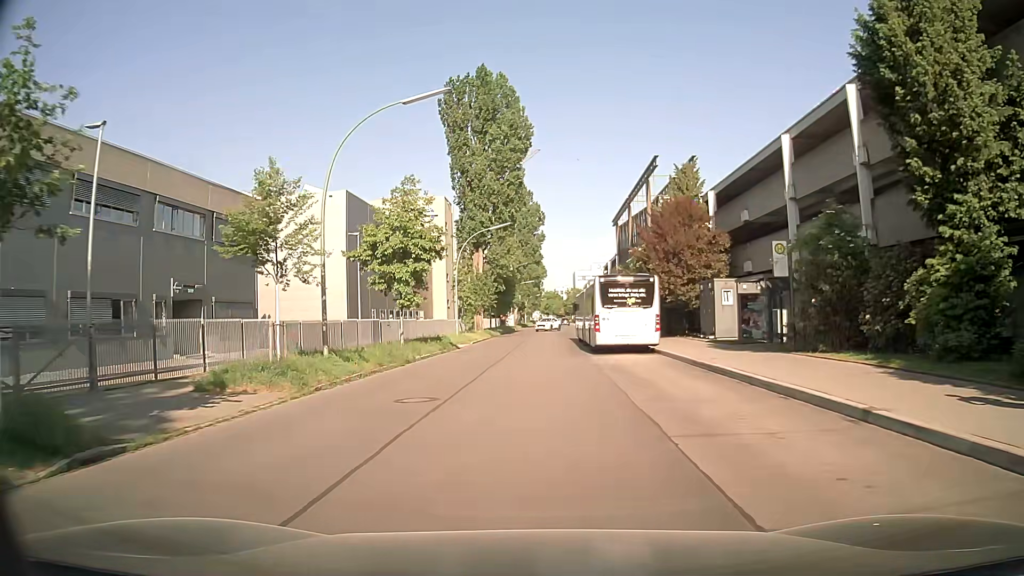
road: residential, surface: asphalt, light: Day
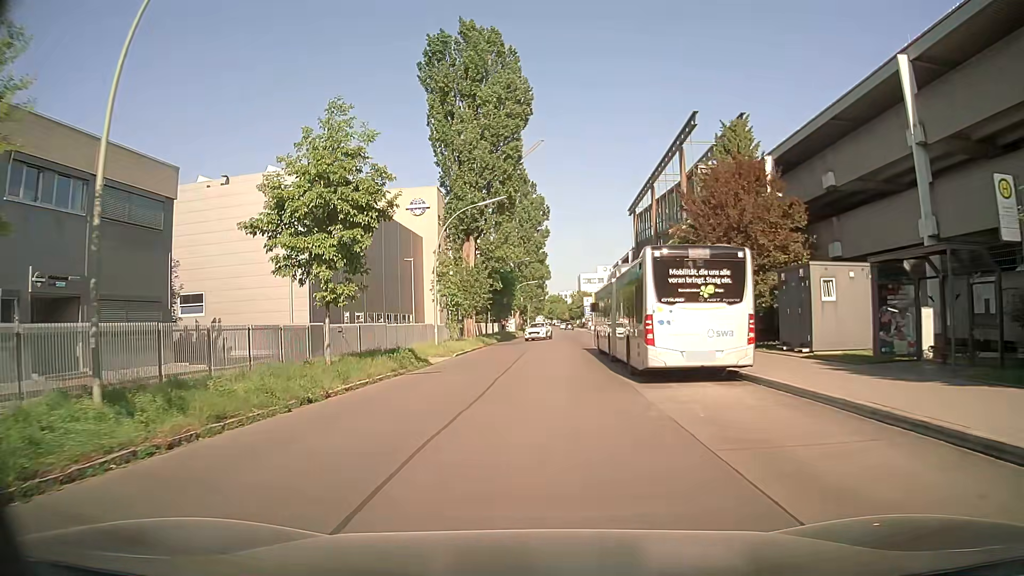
(-0.1, +11.1) m; -1°
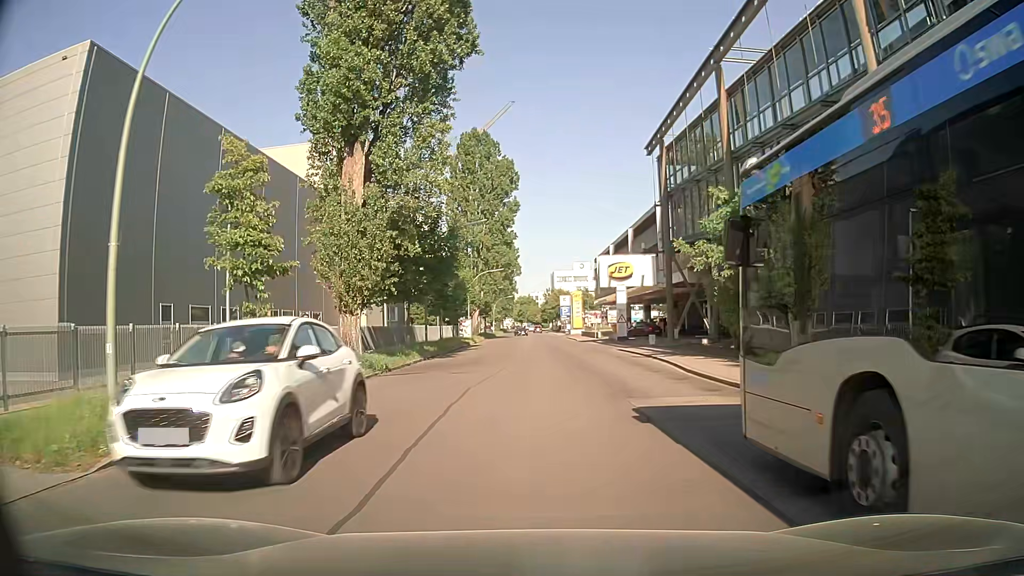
(+0.5, +26.1) m; +2°
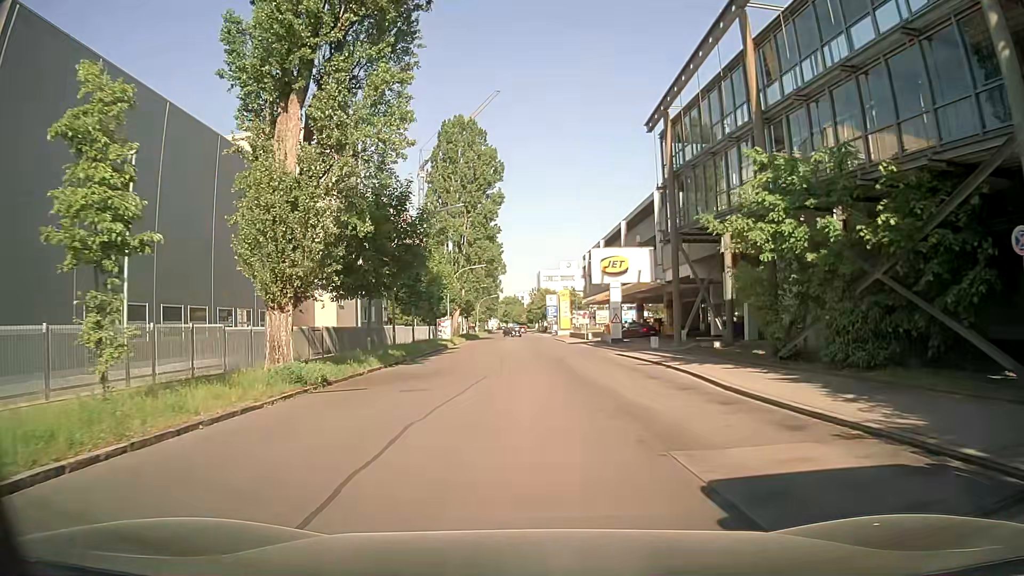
(0.0, +5.5) m; +1°
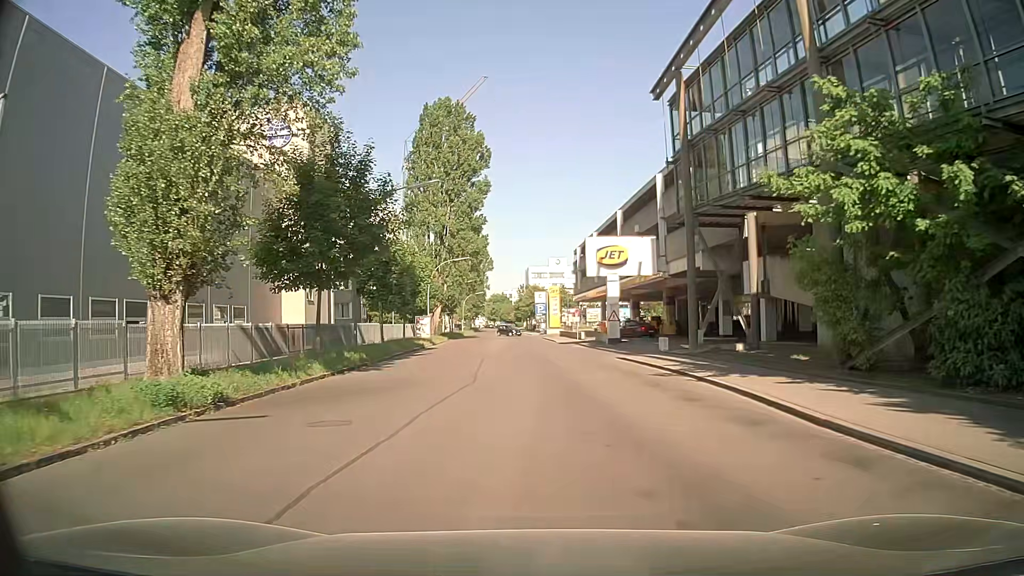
(0.0, +5.6) m; +1°
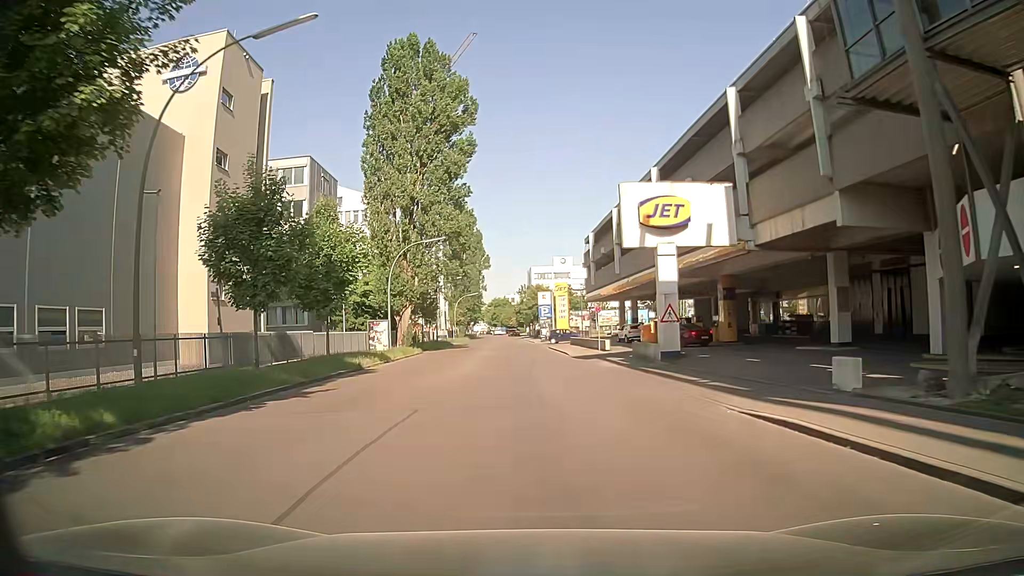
(+0.2, +18.0) m; 0°
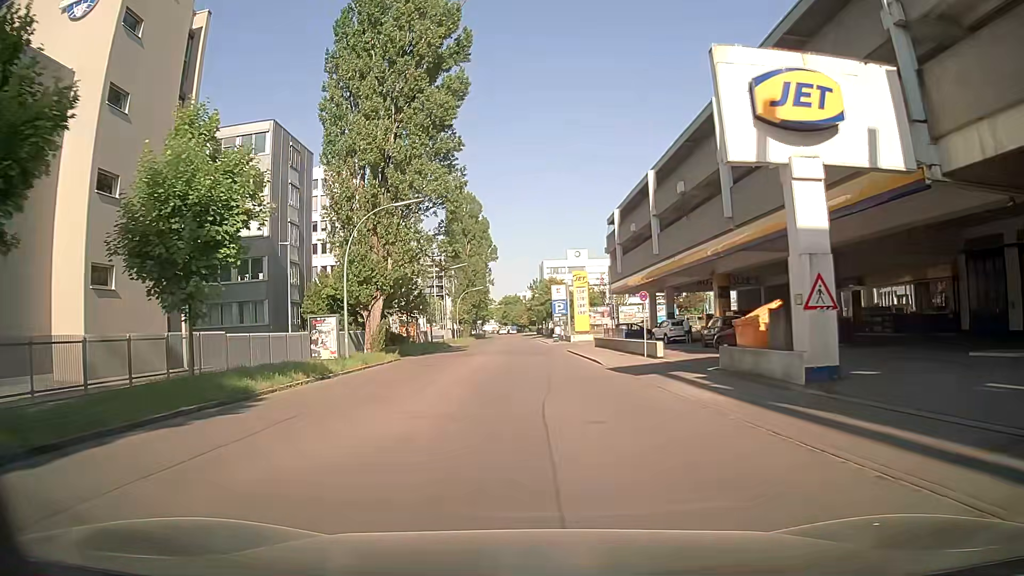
(-0.2, +13.2) m; -2°
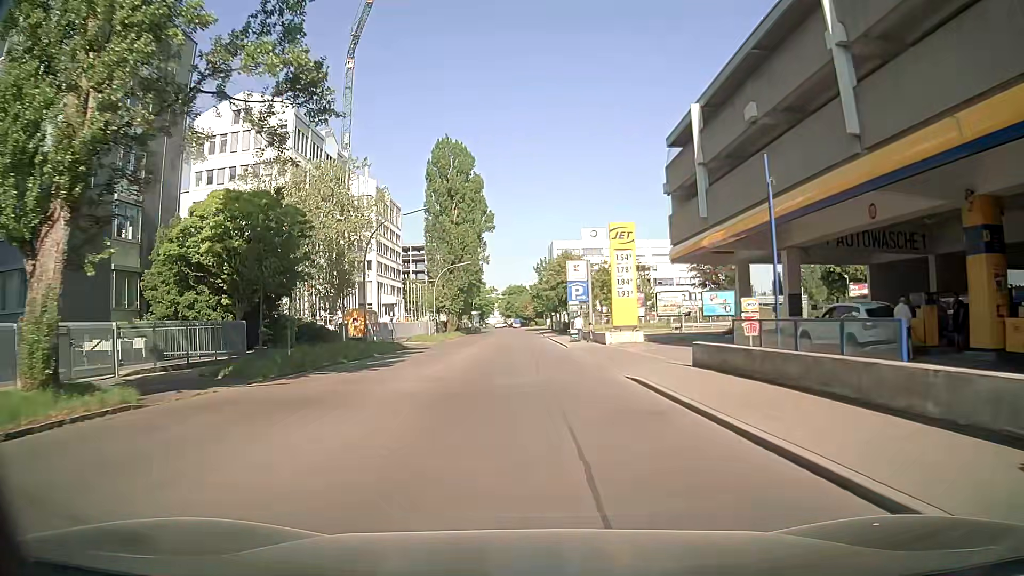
(+0.2, +27.8) m; 0°
(0, +10) (0, +20) (0, +30) (0, +40) (-1, +50) (-1, +60) (-1, +70) (-1, +80) (-1, +90) (-1, +100) m
